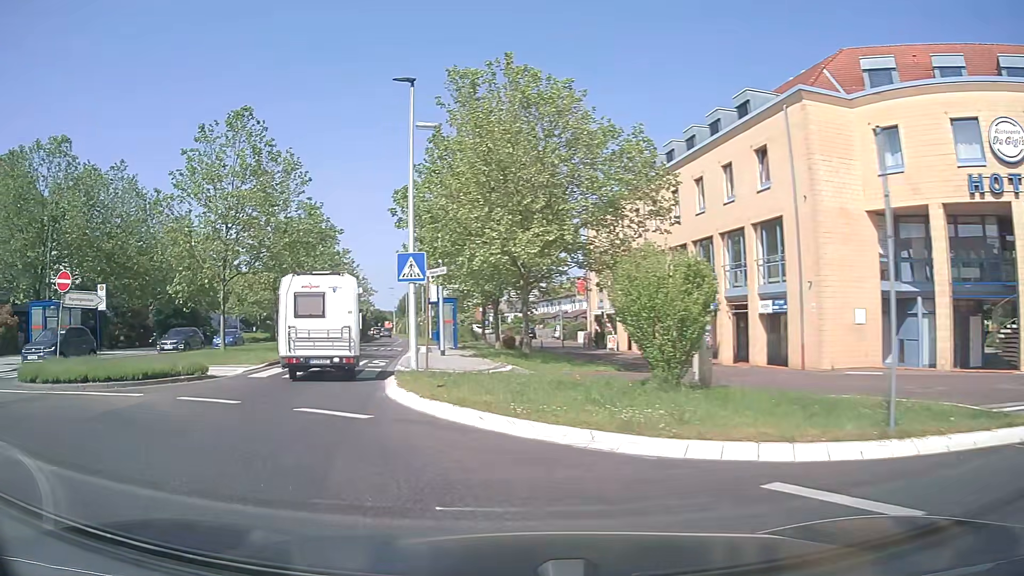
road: secondary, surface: asphalt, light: Day
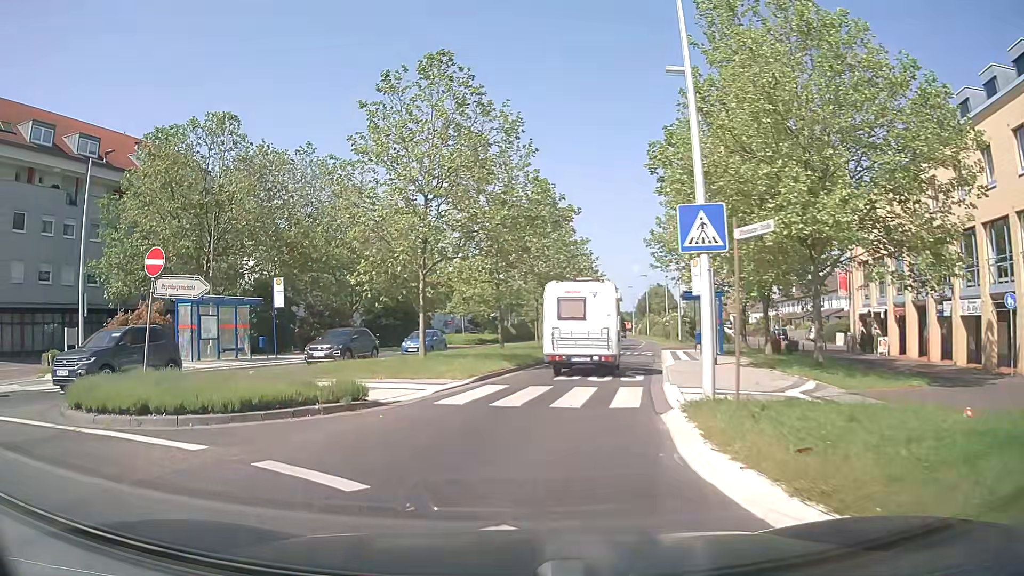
(-1.3, +6.9) m; -19°
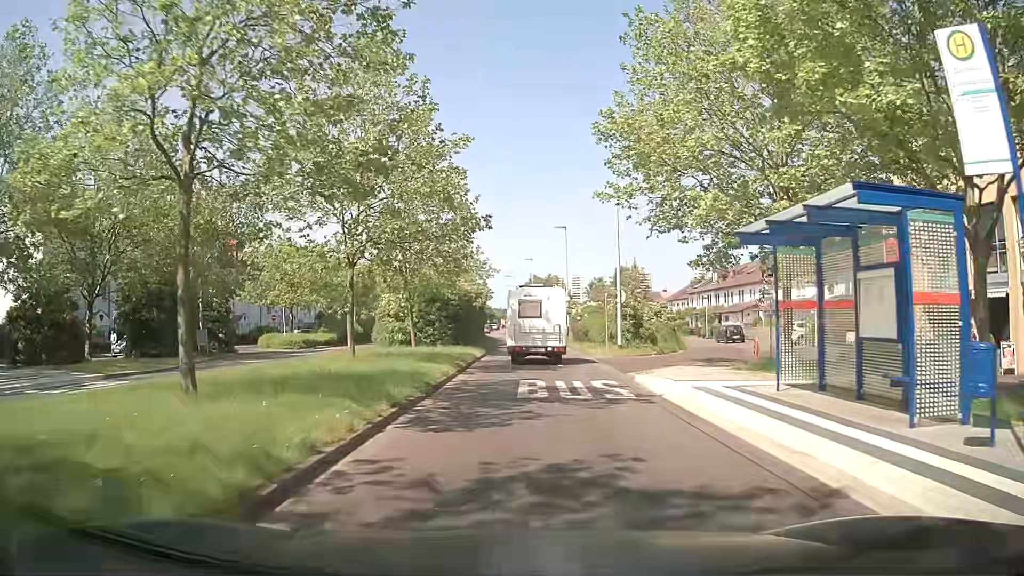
(+1.5, +22.9) m; +11°
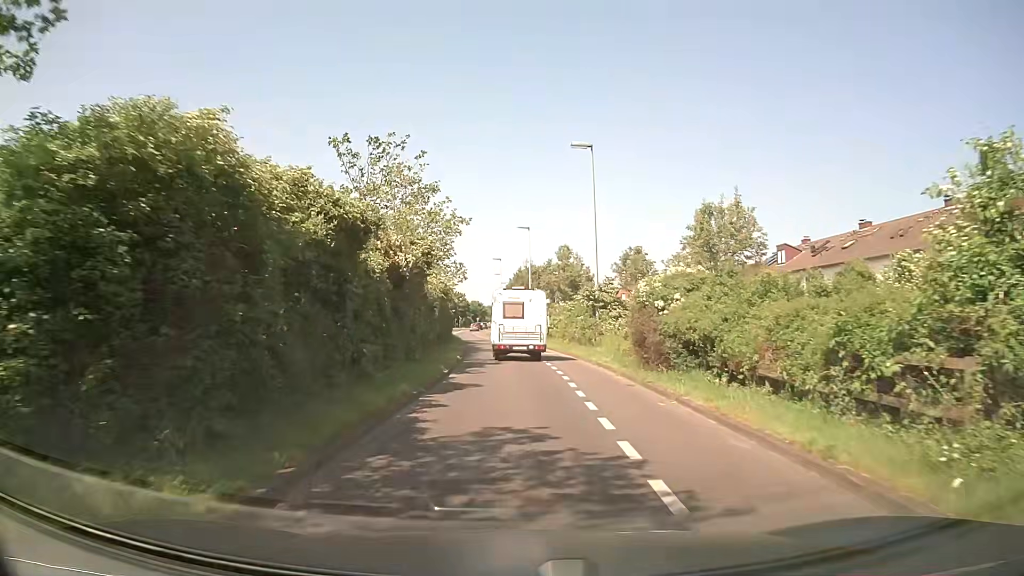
(+0.1, +27.8) m; 0°
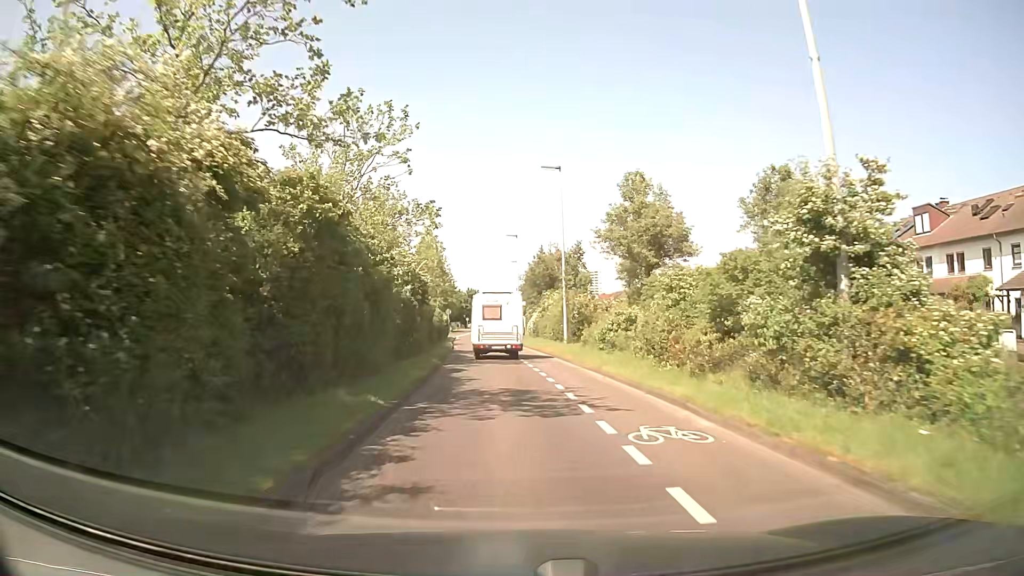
(-0.5, +24.2) m; -2°
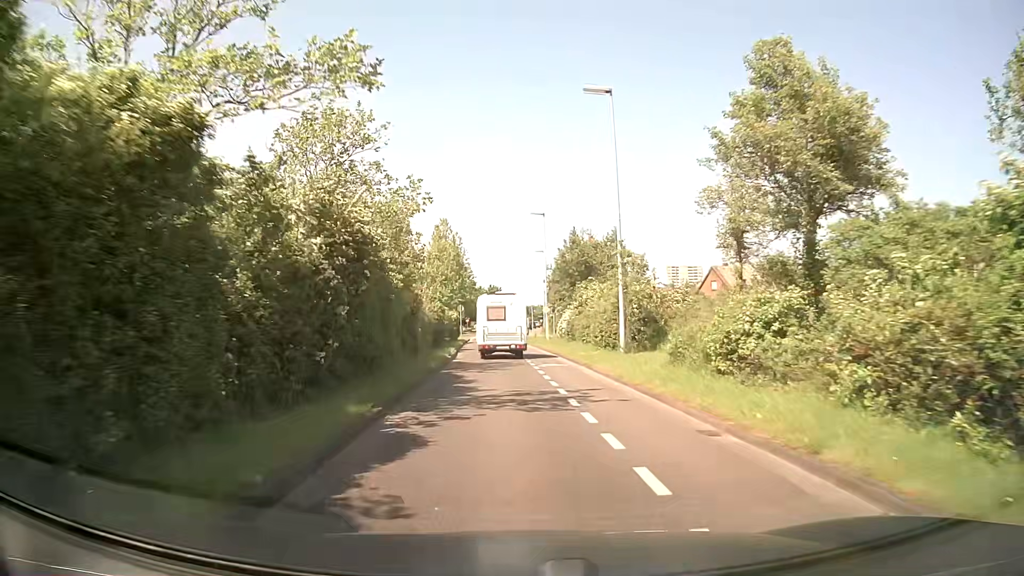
(-0.2, +13.2) m; -2°
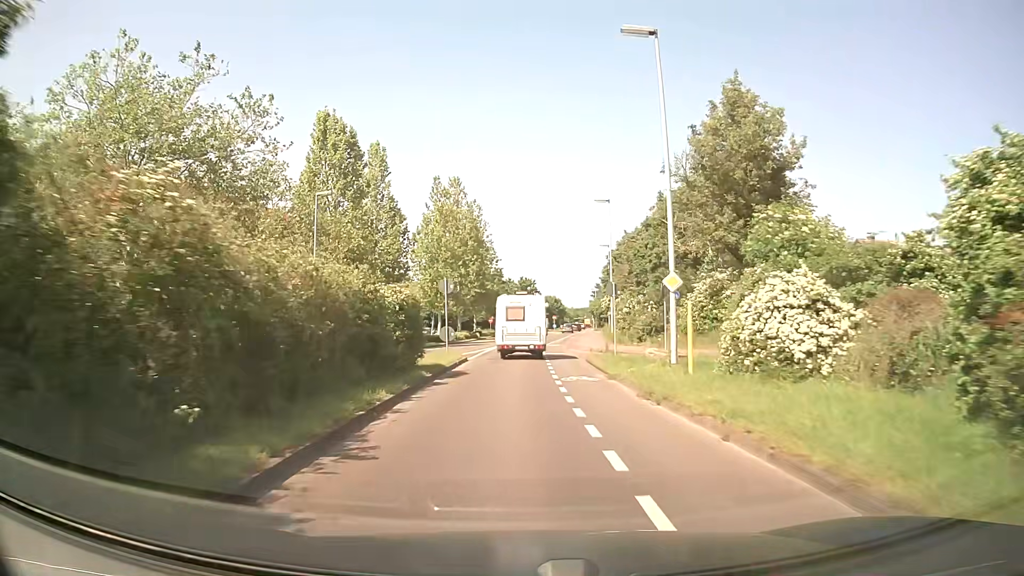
(-1.2, +35.1) m; -3°
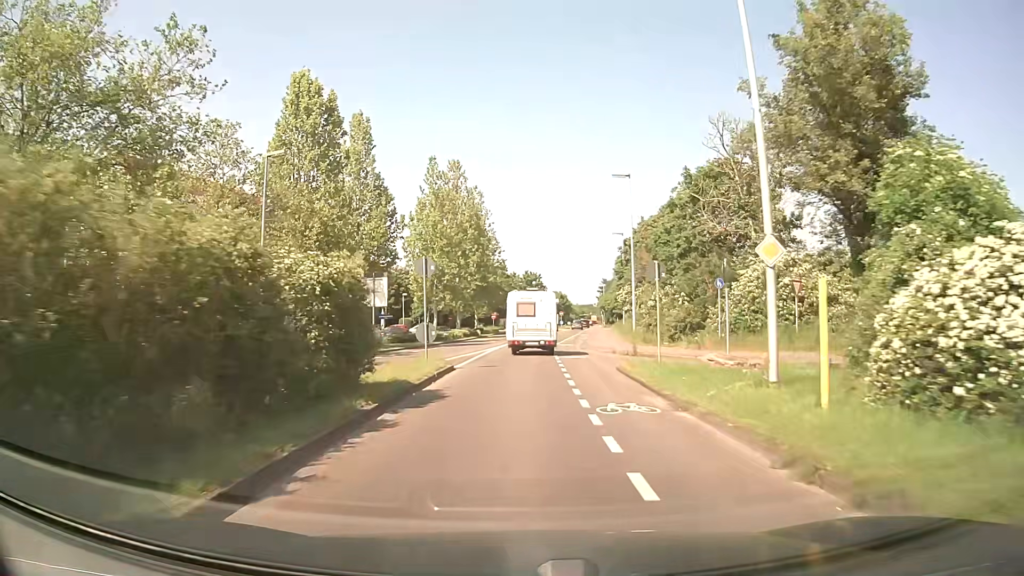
(-0.1, +7.2) m; 0°
